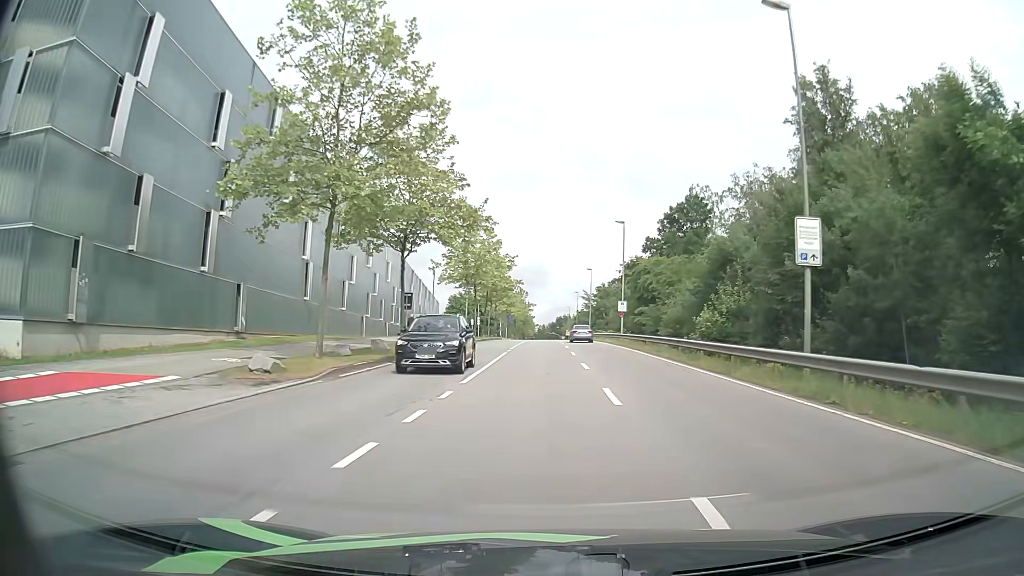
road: secondary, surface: asphalt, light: Day
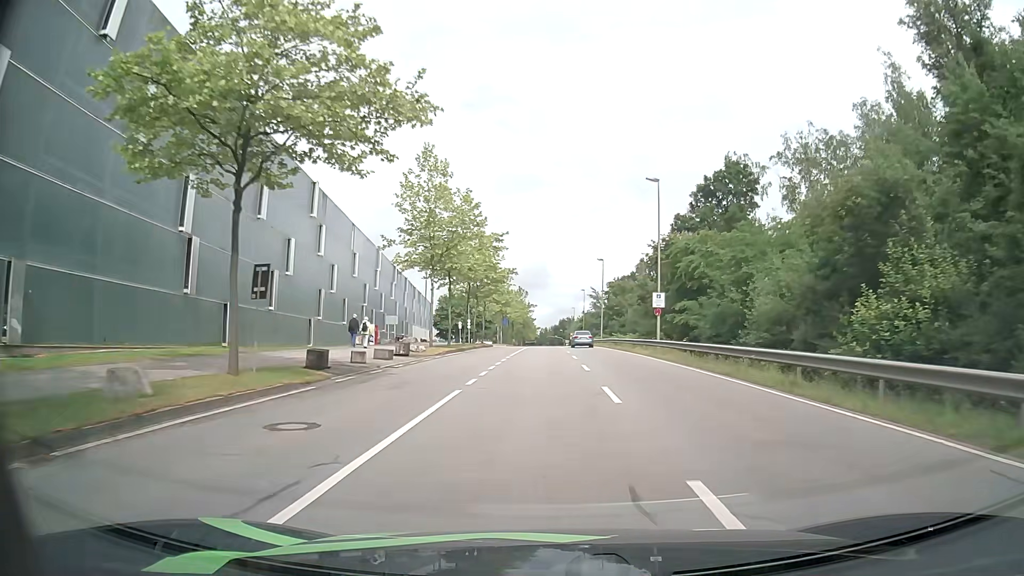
(+0.1, +17.5) m; 0°
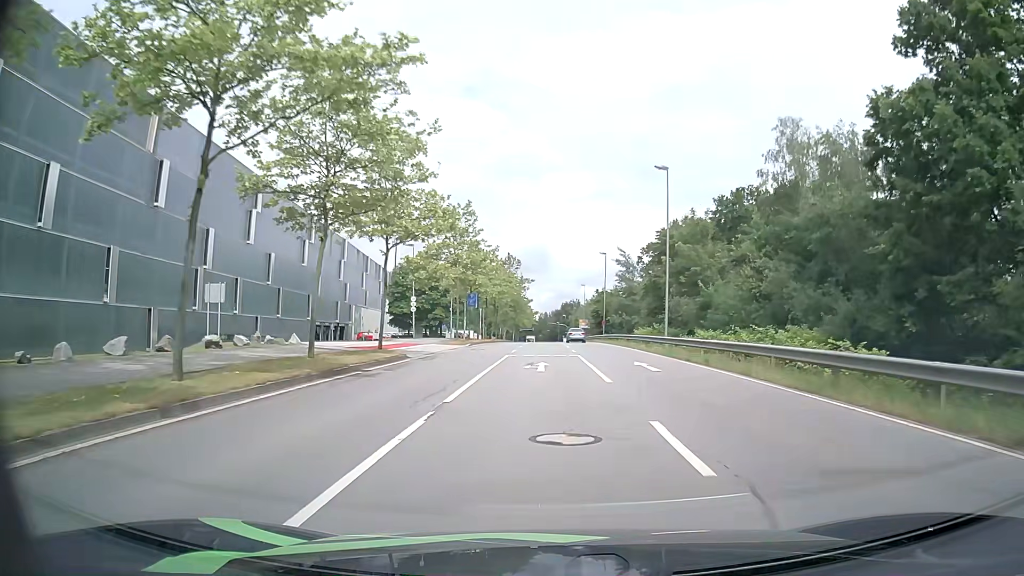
(-0.2, +41.8) m; 0°
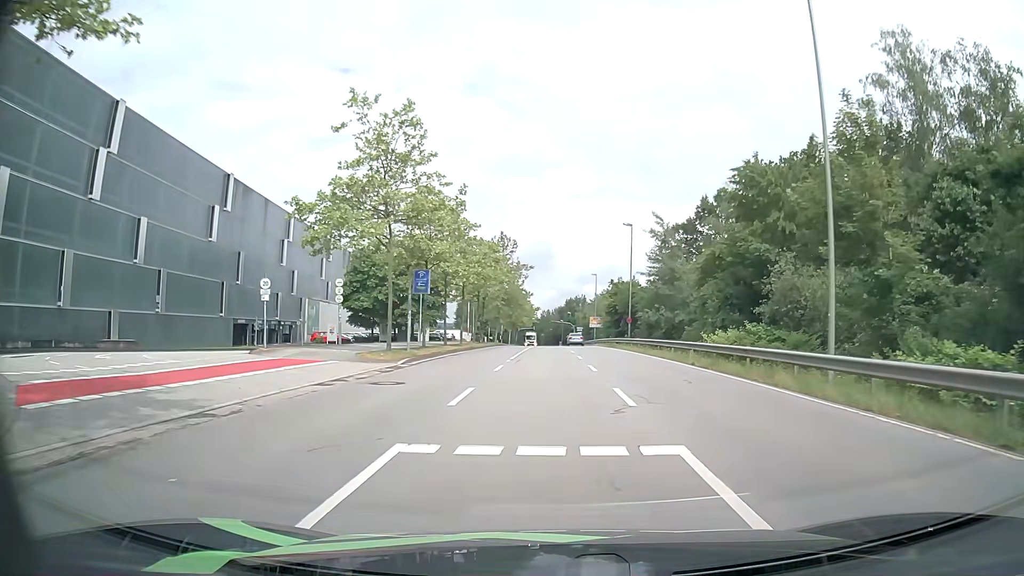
(-0.2, +21.5) m; -1°
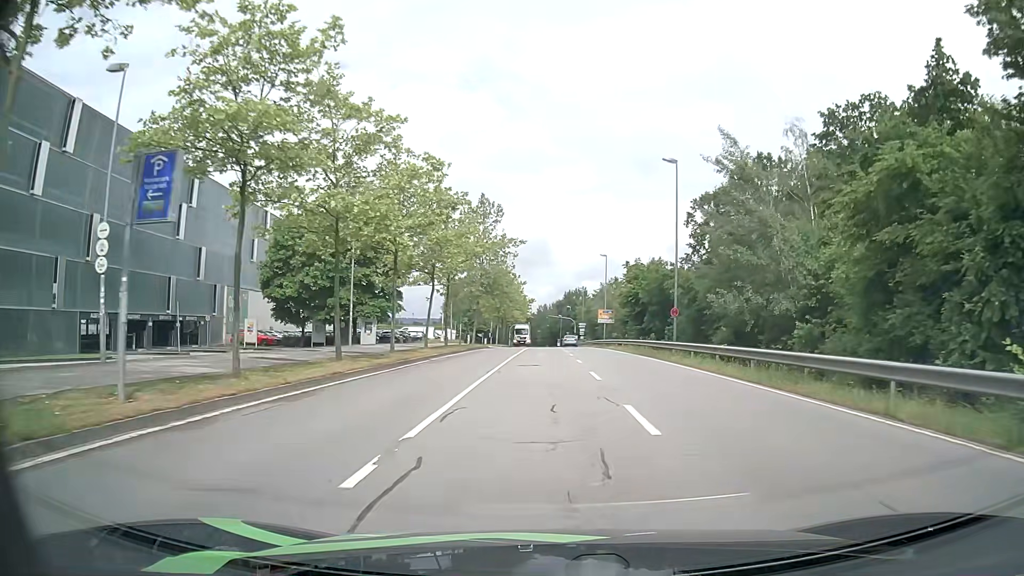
(+0.2, +21.0) m; 0°
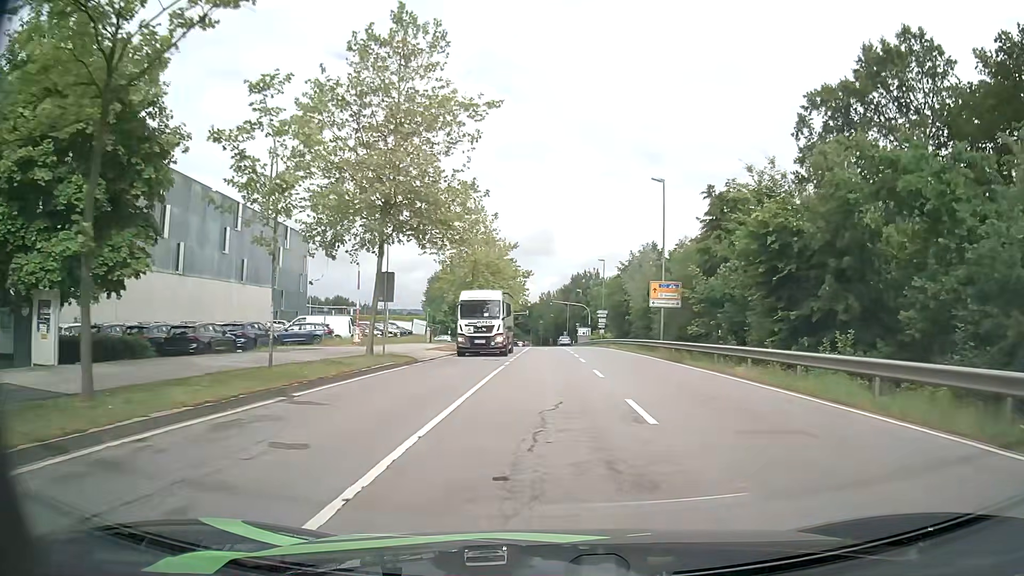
(+0.1, +35.4) m; 0°
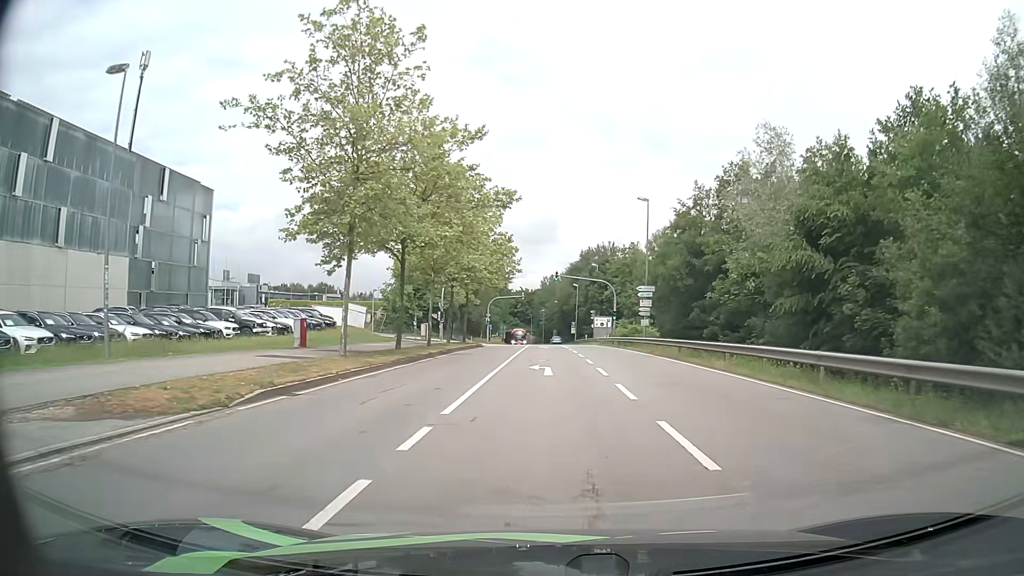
(0.0, +33.2) m; 0°
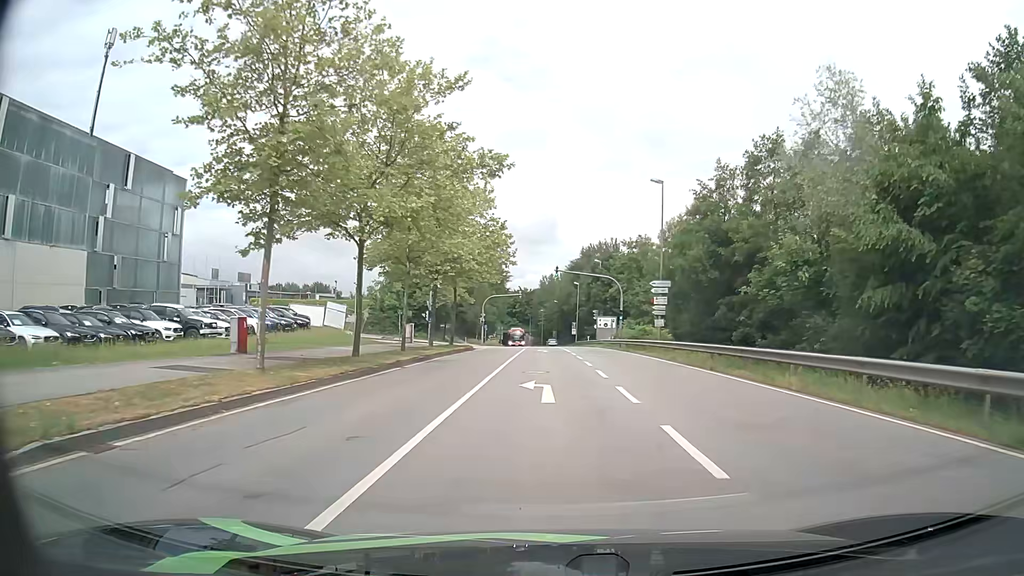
(0.0, +6.2) m; +1°
(0, +10) (0, +20) (0, +30) (0, +40) (-1, +50) (-1, +60) (-2, +70) (-11, +74) (-21, +74) (-31, +74) m
